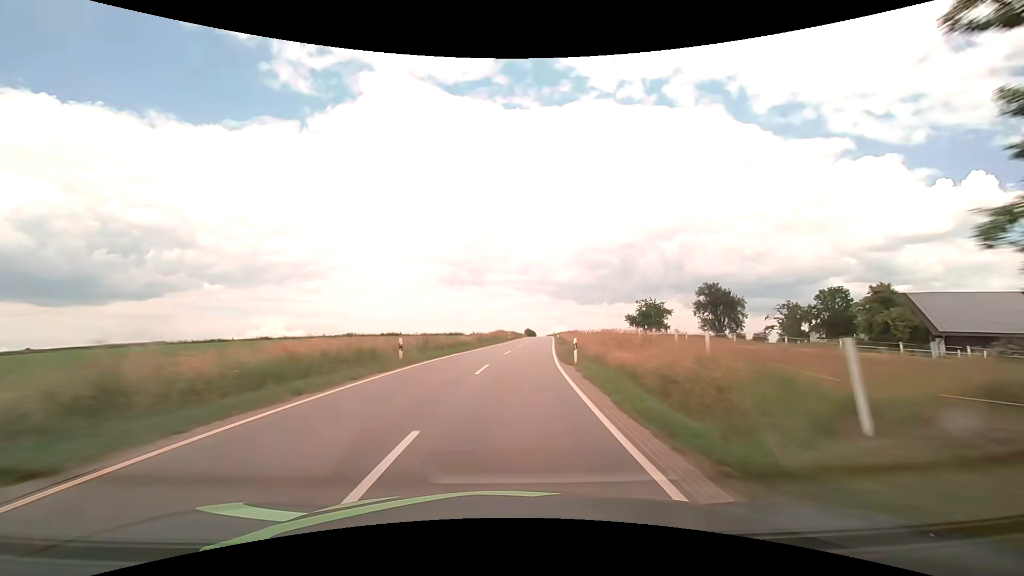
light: Day
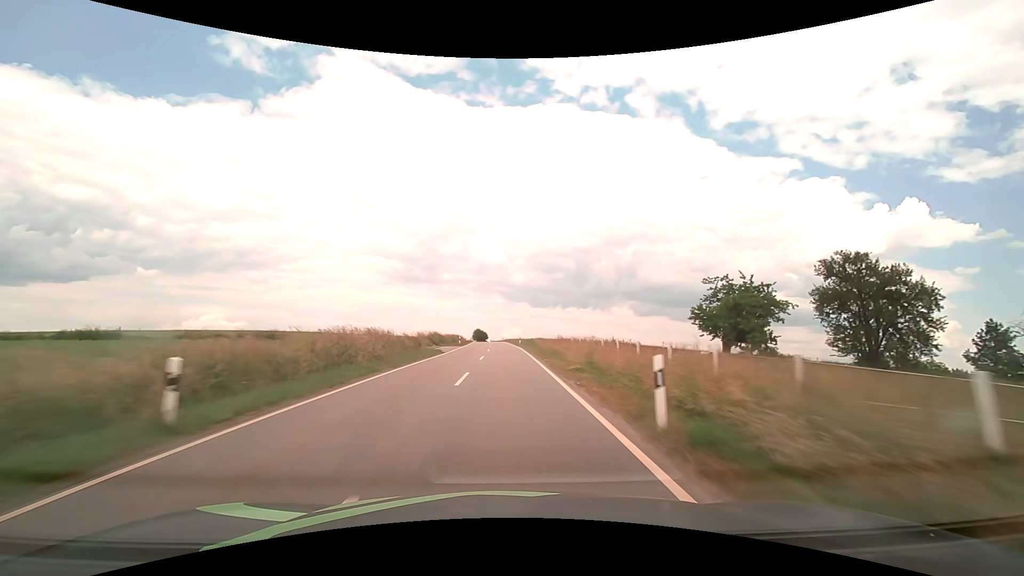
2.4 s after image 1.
(+4.6, +63.0) m; +6°
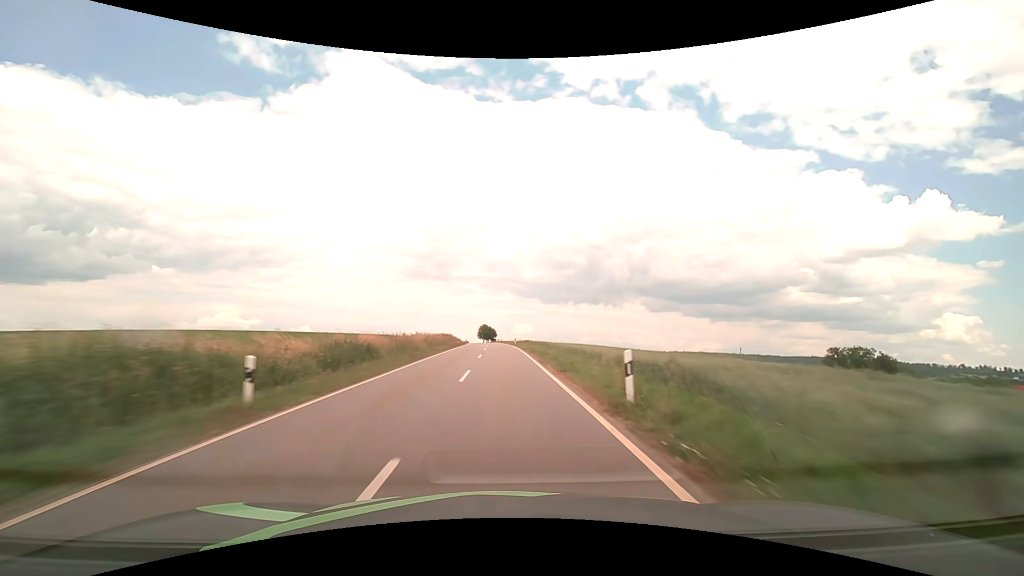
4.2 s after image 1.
(-0.5, +47.5) m; -1°
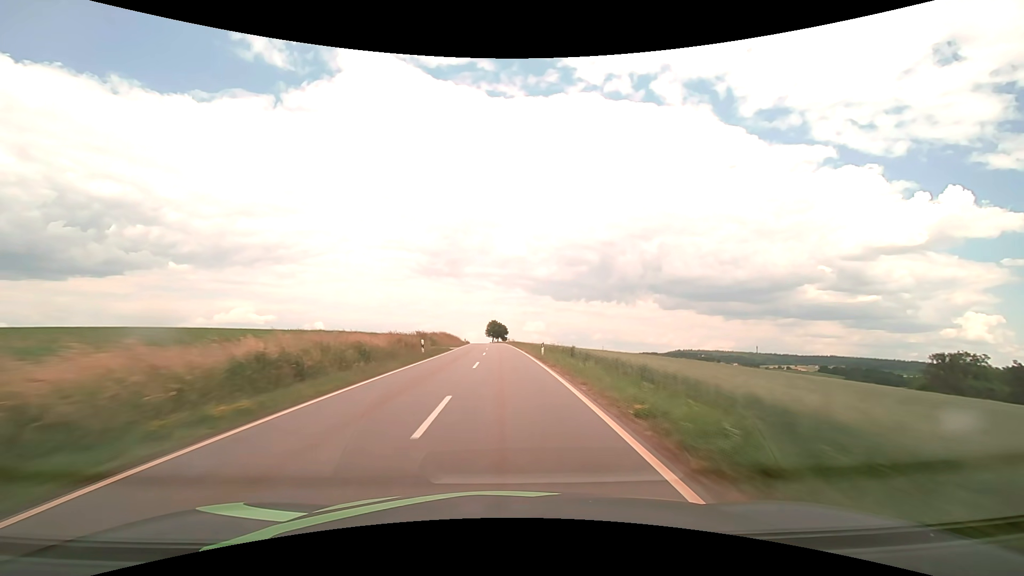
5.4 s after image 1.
(-0.4, +31.5) m; -1°
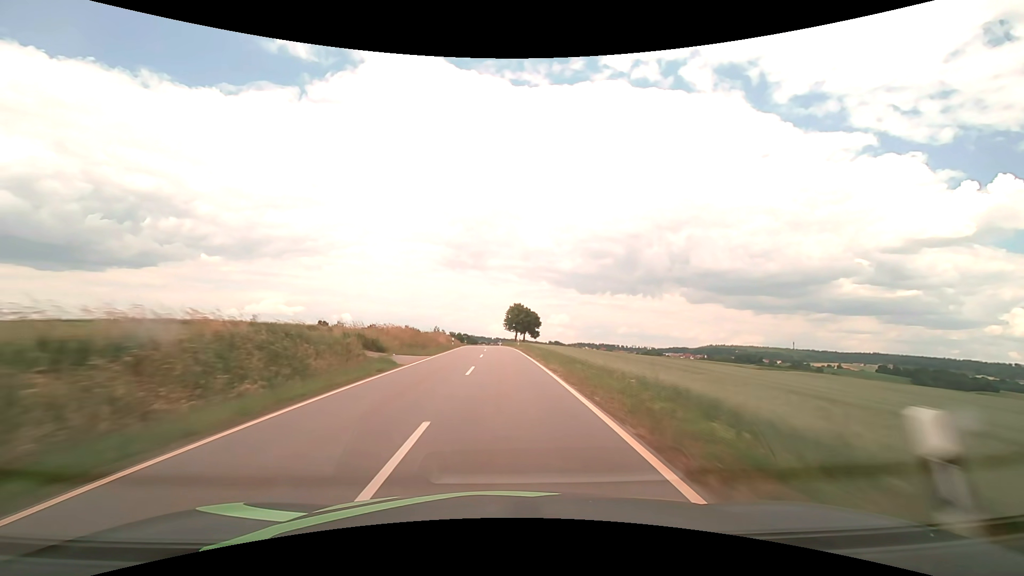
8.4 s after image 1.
(-1.8, +75.6) m; -3°
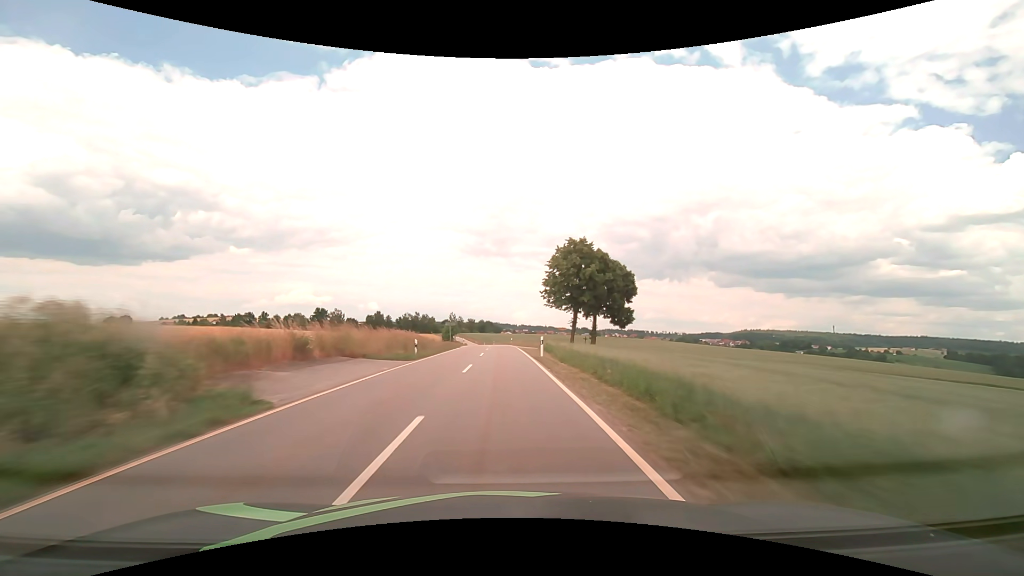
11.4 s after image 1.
(-1.6, +72.5) m; -3°
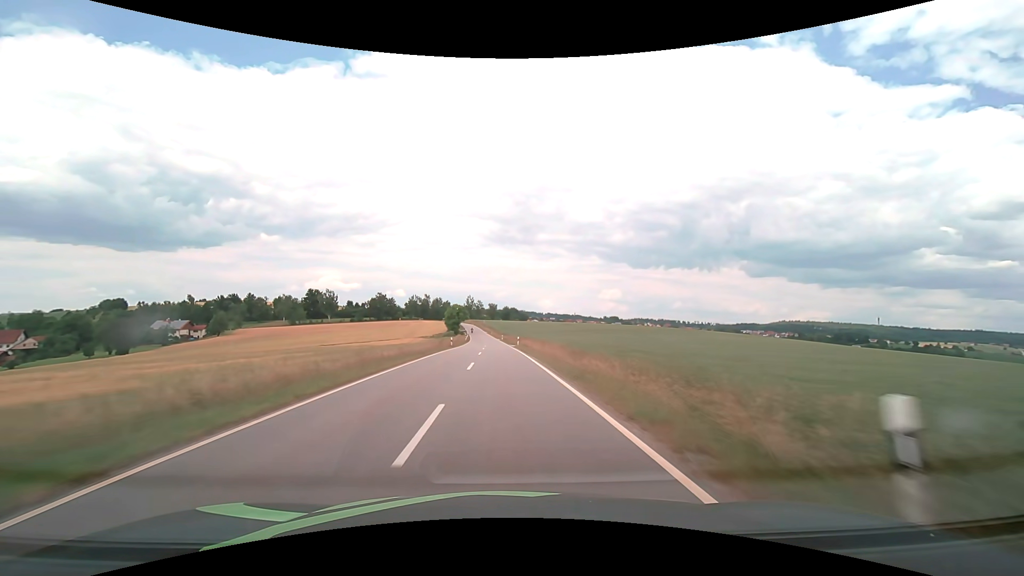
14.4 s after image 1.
(-1.7, +71.8) m; -3°
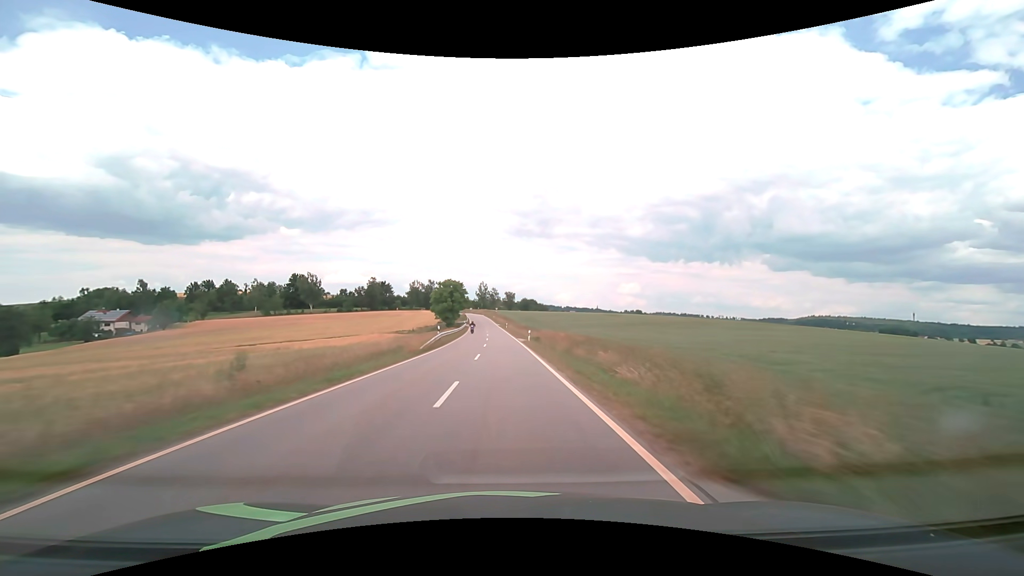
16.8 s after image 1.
(-1.2, +57.4) m; -2°
(0, +10) (0, +20) (0, +30) (0, +40) (-1, +50) (-1, +60) (-1, +70) (-2, +80) (-2, +90) (-3, +100) m
